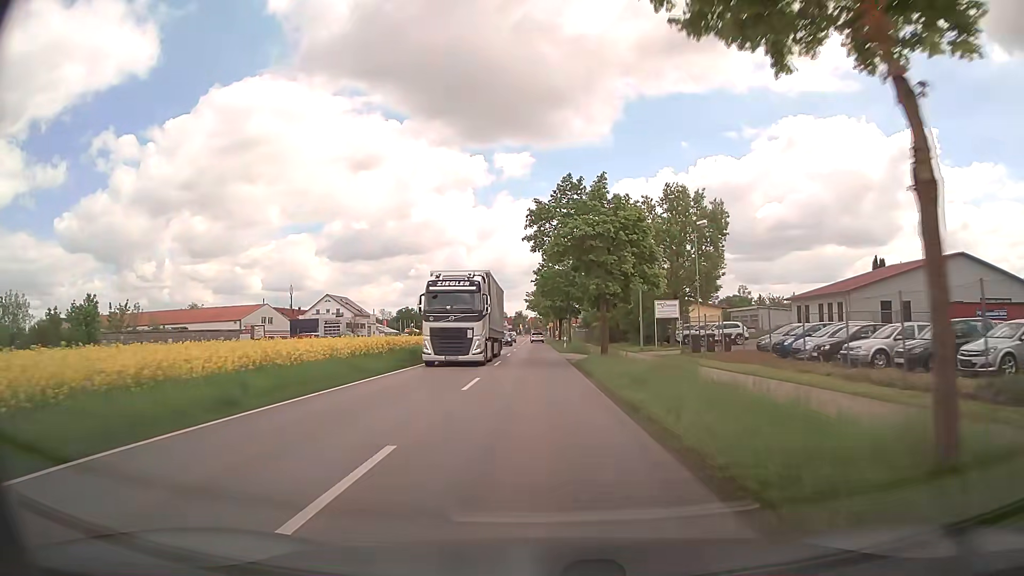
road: secondary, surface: asphalt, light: Day
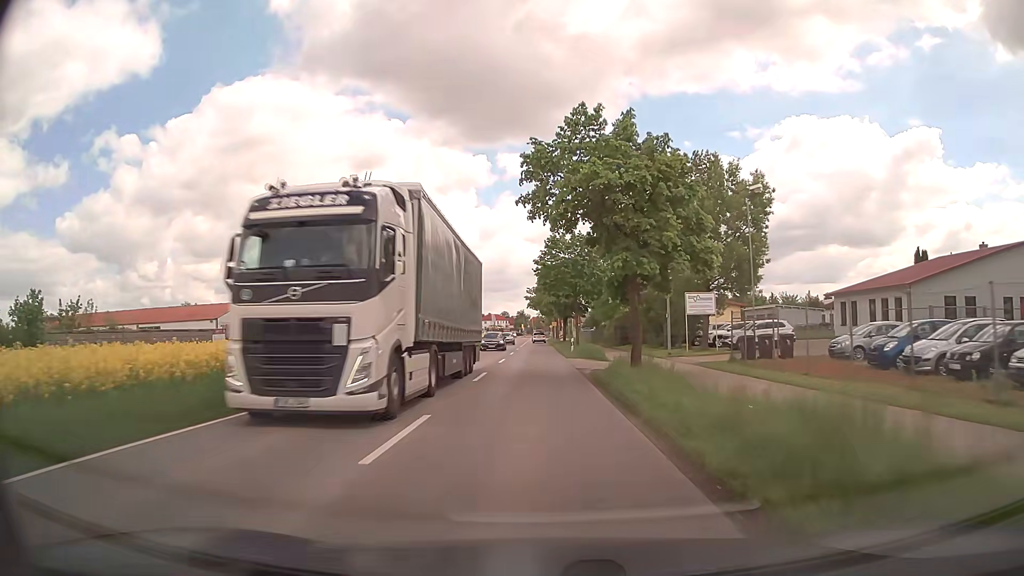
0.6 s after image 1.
(0.0, +9.0) m; 0°
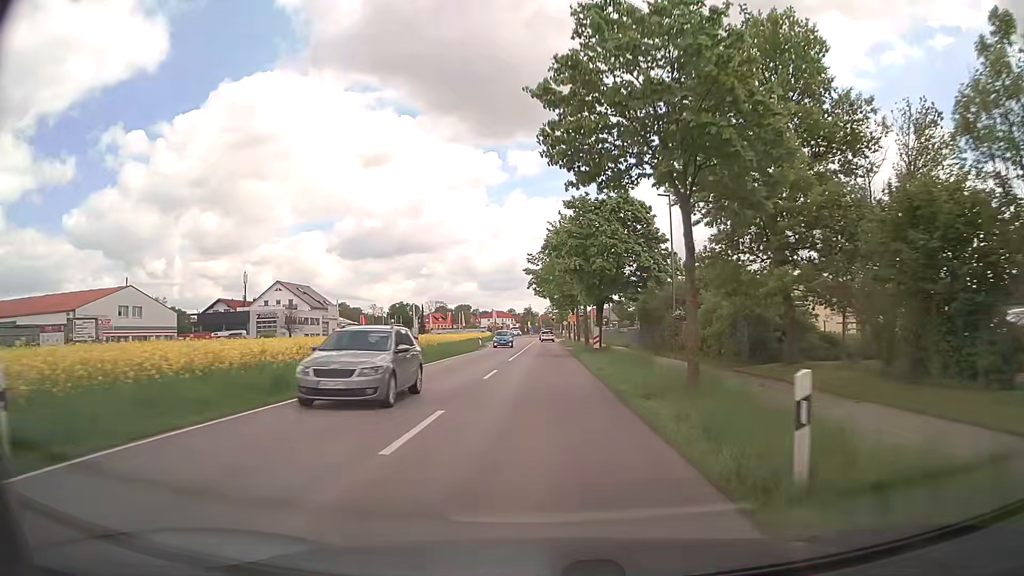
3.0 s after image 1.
(-0.4, +35.6) m; -1°
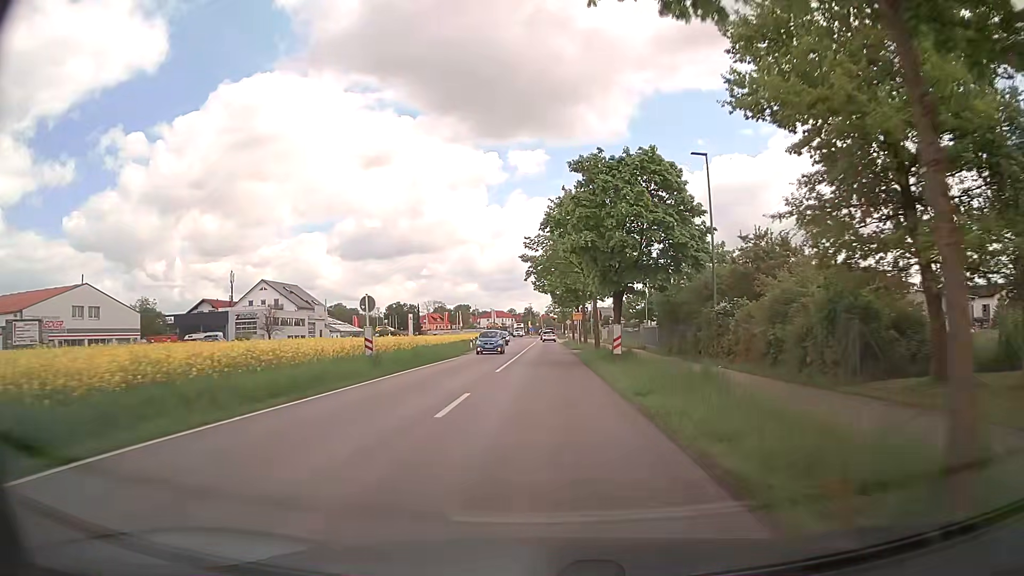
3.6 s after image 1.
(0.0, +8.8) m; 0°
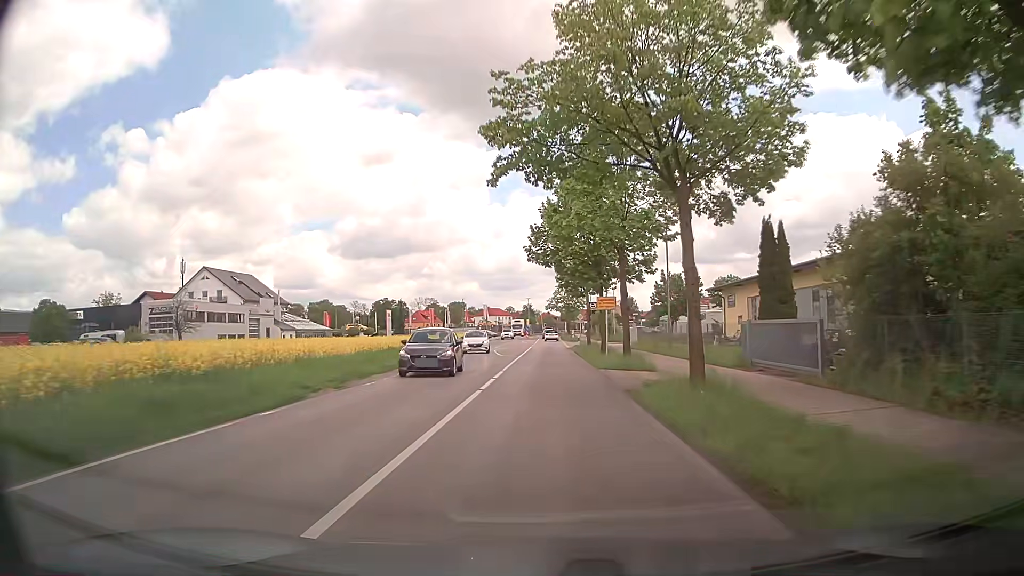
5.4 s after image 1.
(0.0, +26.2) m; 0°
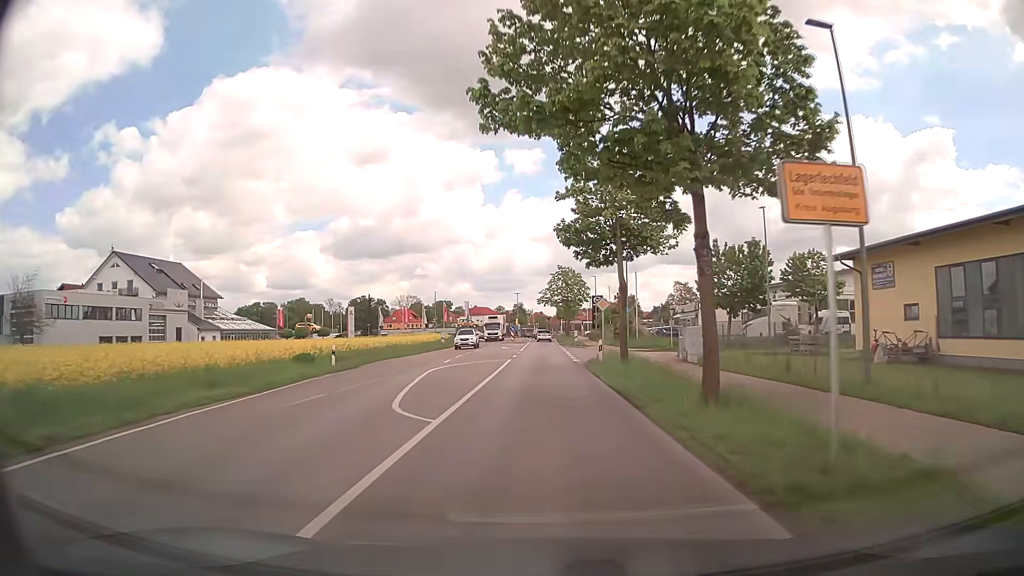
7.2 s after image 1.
(0.0, +26.0) m; 0°
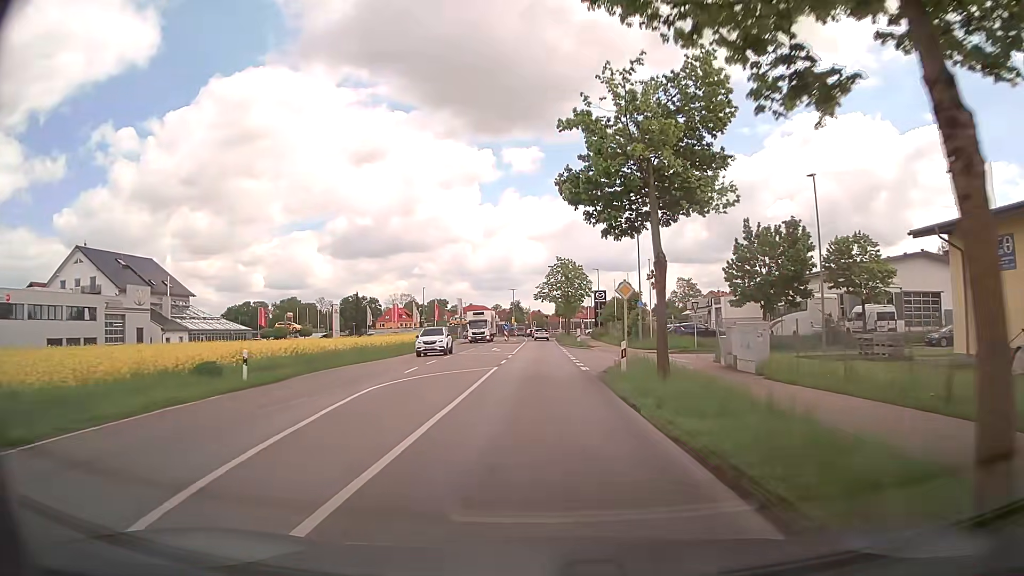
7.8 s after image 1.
(0.0, +8.5) m; 0°
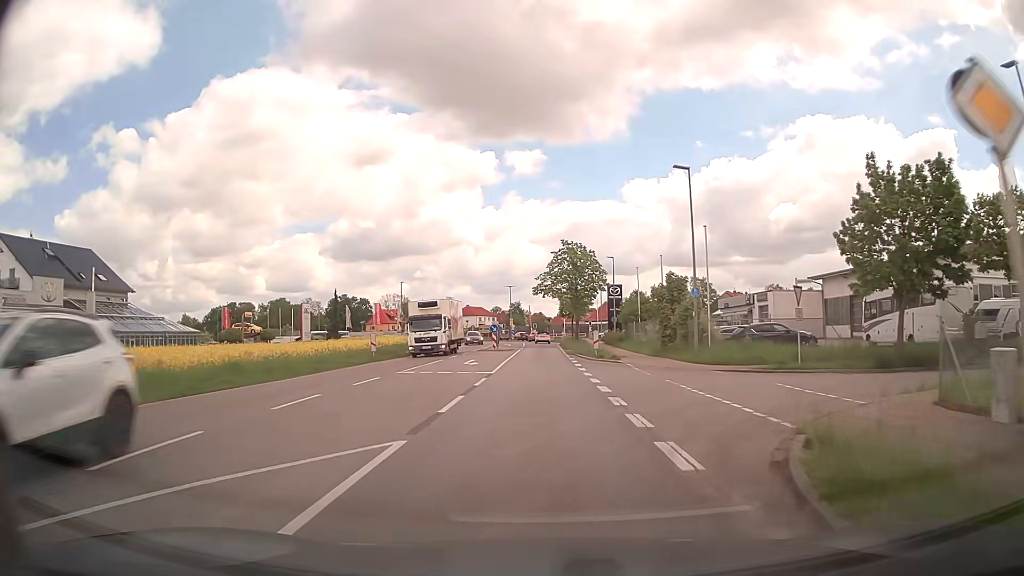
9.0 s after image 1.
(-0.1, +16.8) m; -1°
(0, +10) (0, +20) (0, +30) (0, +40) (0, +50) (0, +60) (0, +70) (0, +80) (0, +90) (0, +100) m
